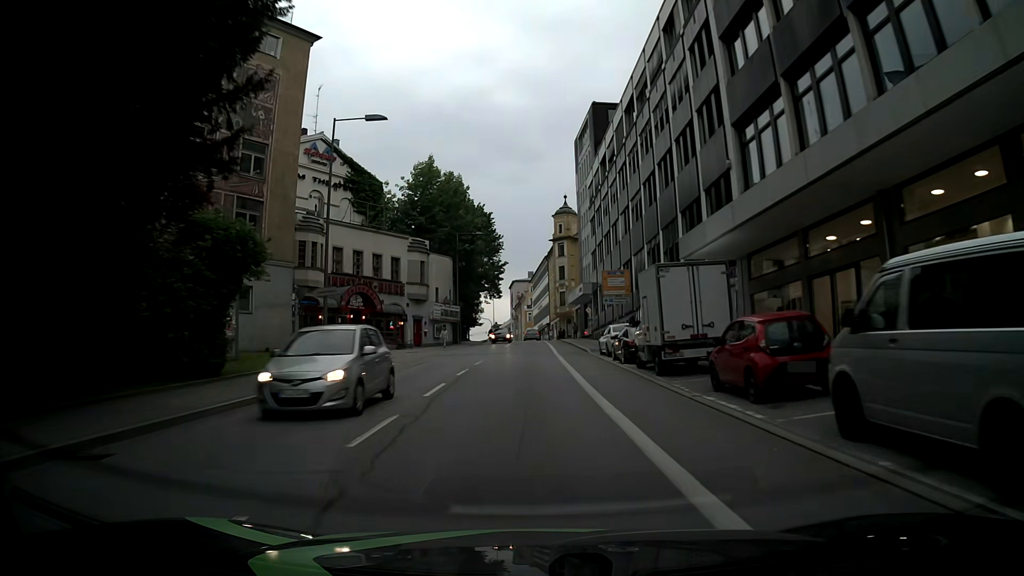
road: tertiary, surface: asphalt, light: Day
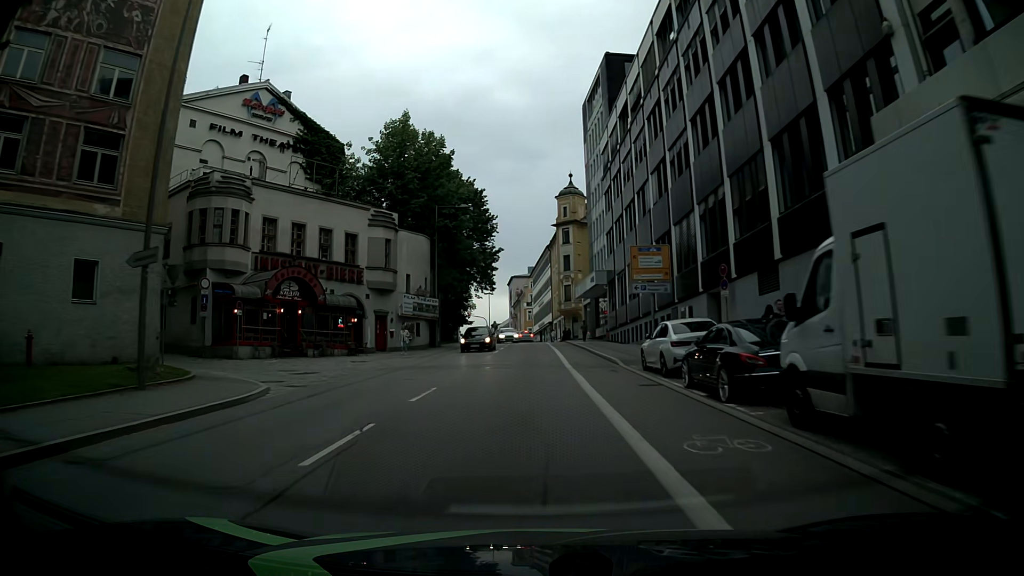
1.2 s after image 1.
(-0.5, +13.4) m; -1°
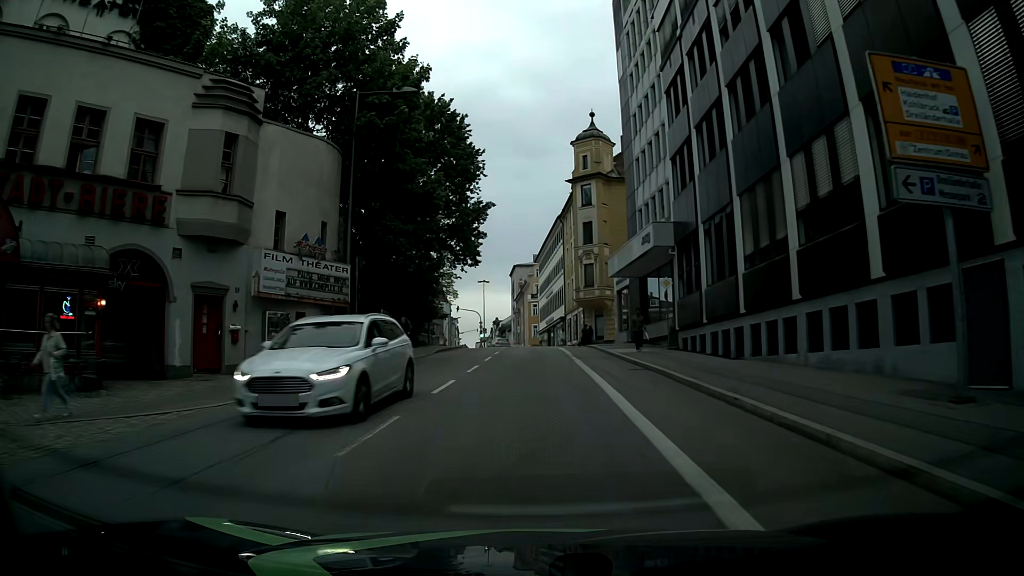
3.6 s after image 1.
(0.0, +23.2) m; +1°
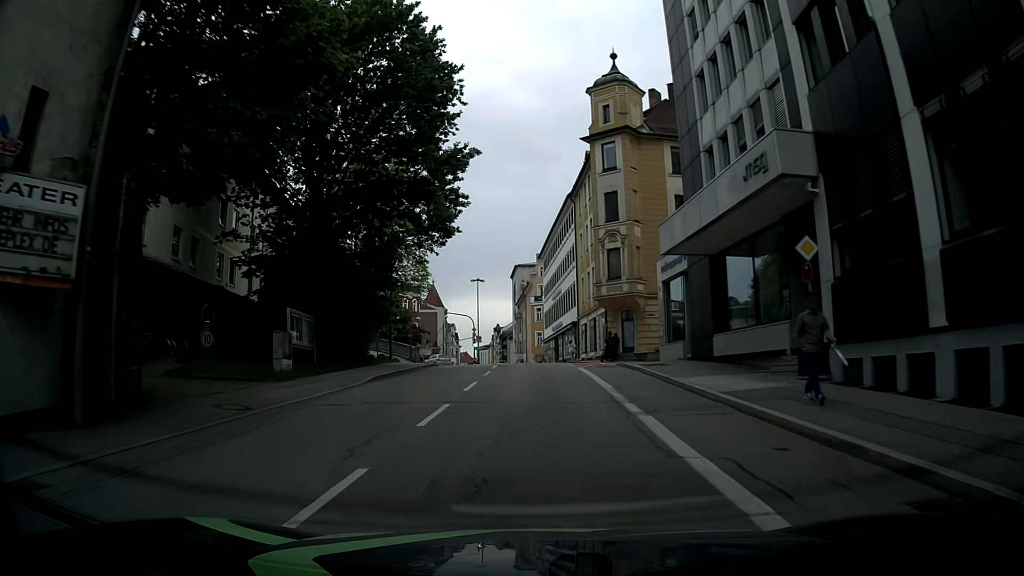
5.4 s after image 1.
(-0.3, +15.3) m; 0°
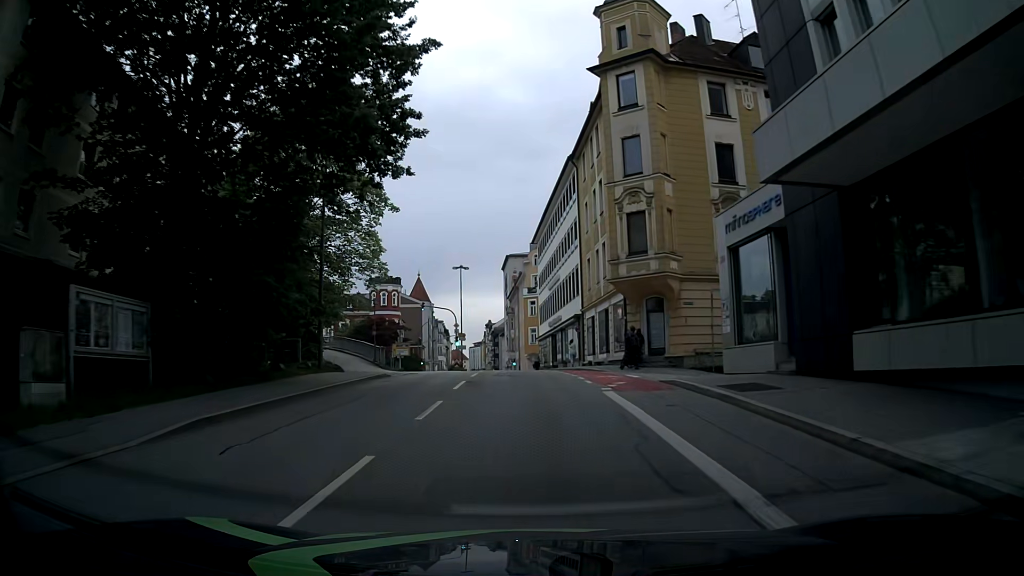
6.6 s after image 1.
(-0.2, +11.5) m; -1°
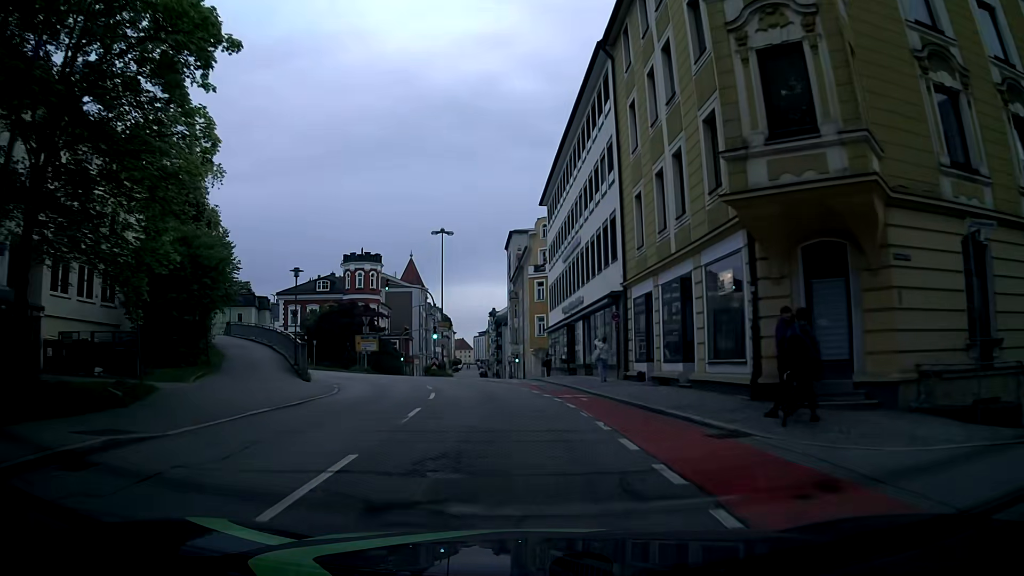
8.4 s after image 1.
(+0.1, +17.7) m; +1°
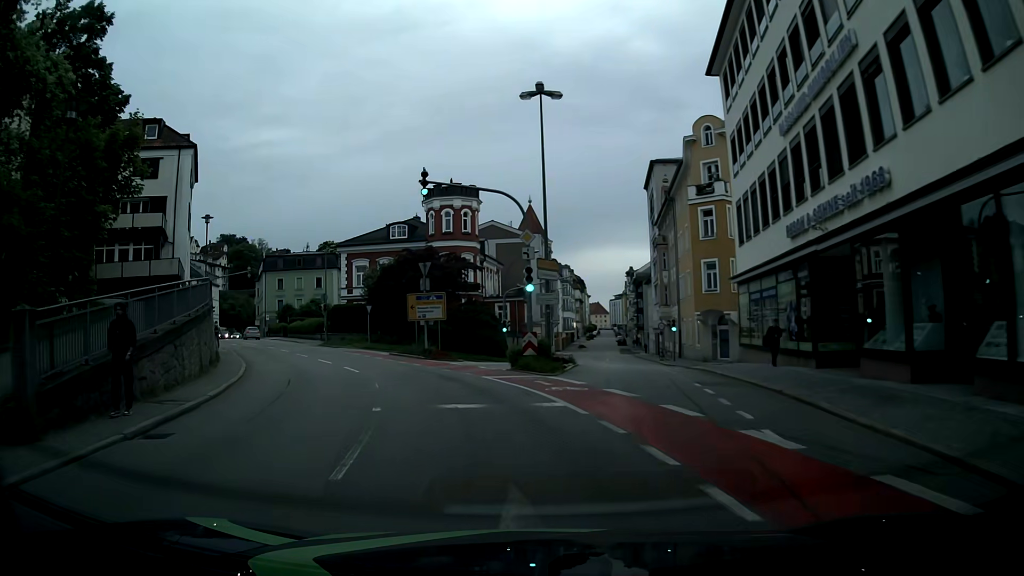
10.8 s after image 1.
(-2.0, +23.2) m; -11°
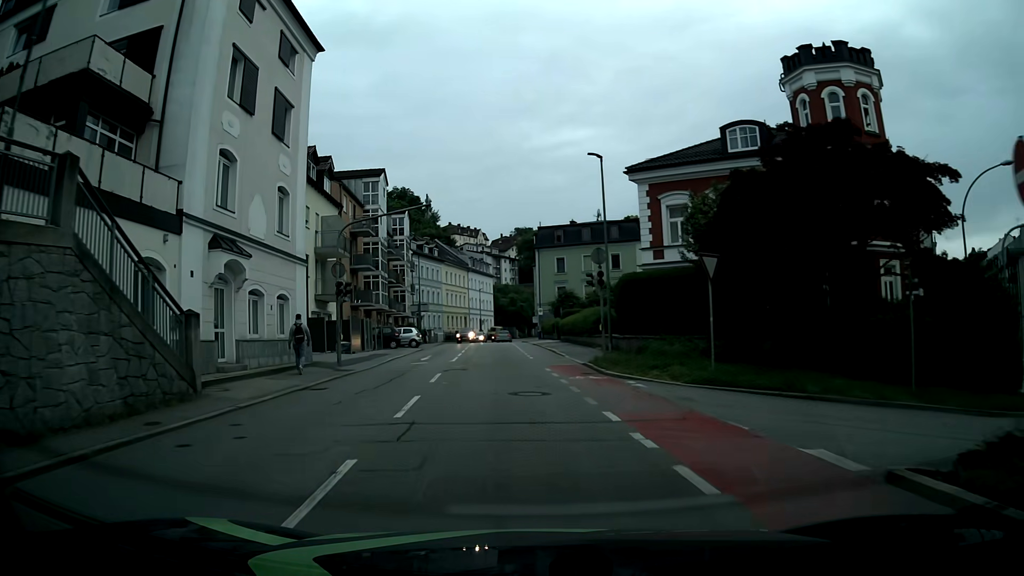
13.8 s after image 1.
(-7.8, +29.0) m; -28°
(0, +10) (-1, +20) (-1, +30) (-2, +40) (-3, +50) (-3, +60) (-4, +70) (-4, +80) (-4, +90) (-3, +100) m
